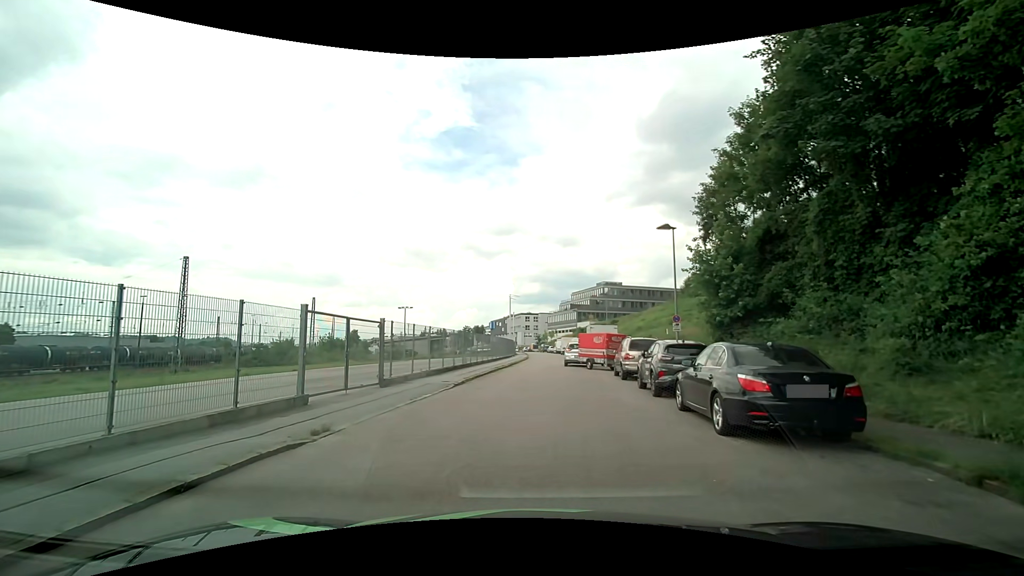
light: Day
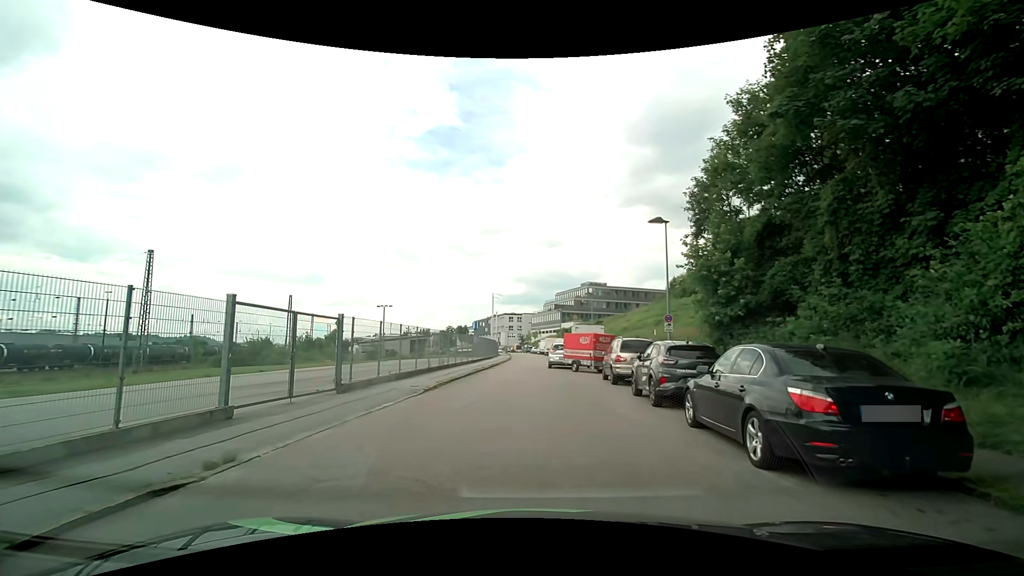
(+0.1, +2.1) m; +2°
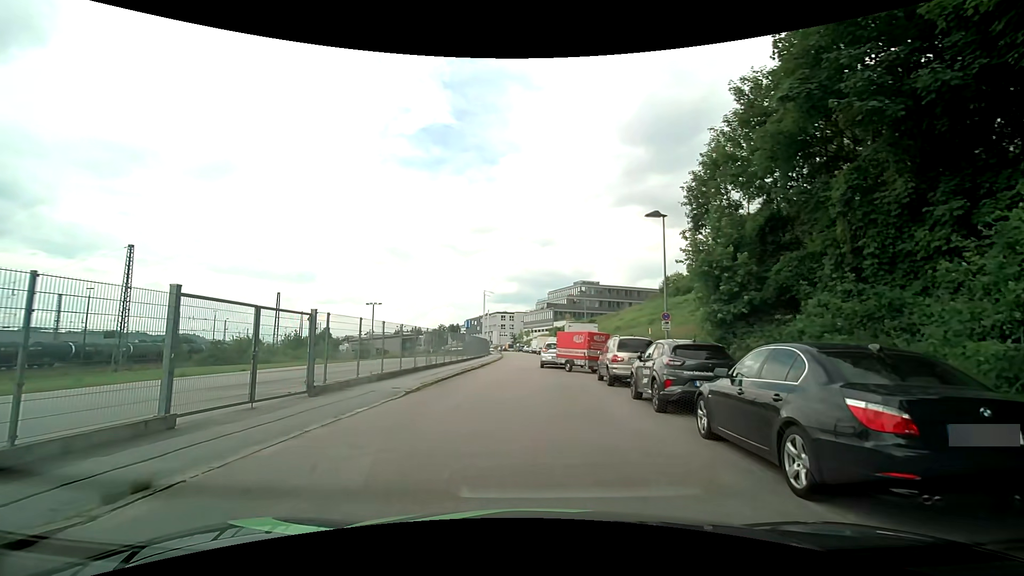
(0.0, +1.2) m; +2°
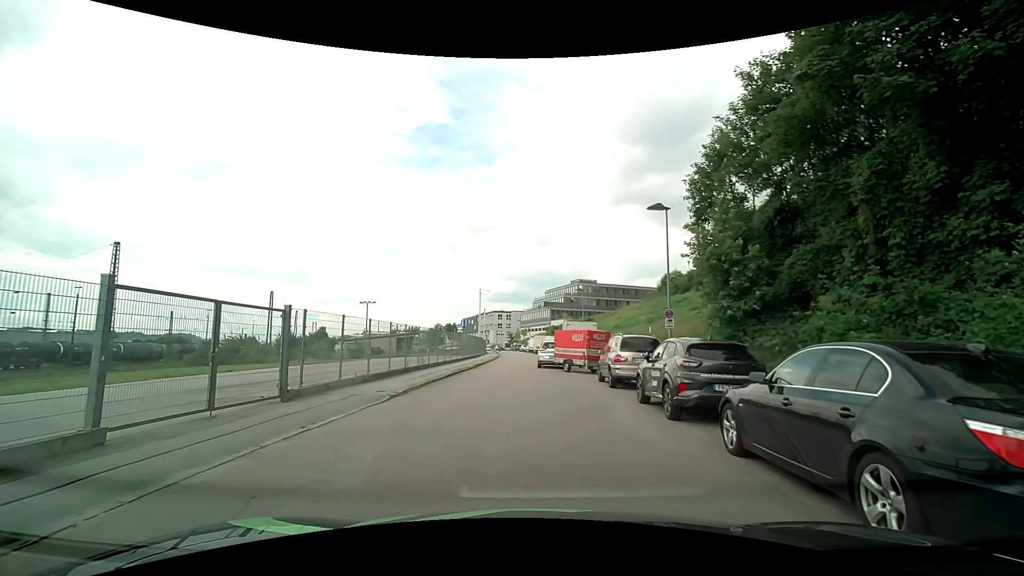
(0.0, +1.2) m; +2°
